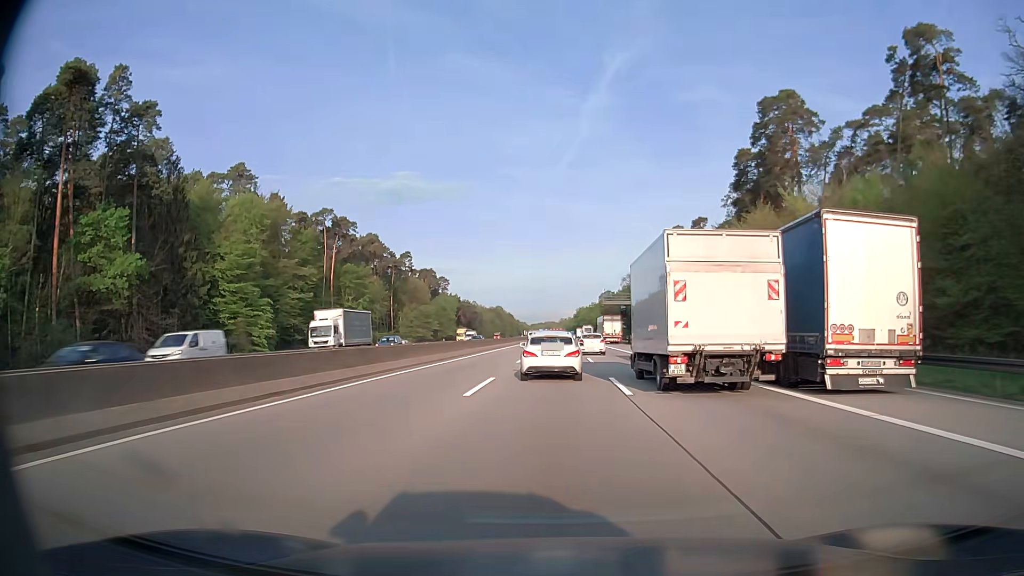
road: motorway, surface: asphalt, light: Day
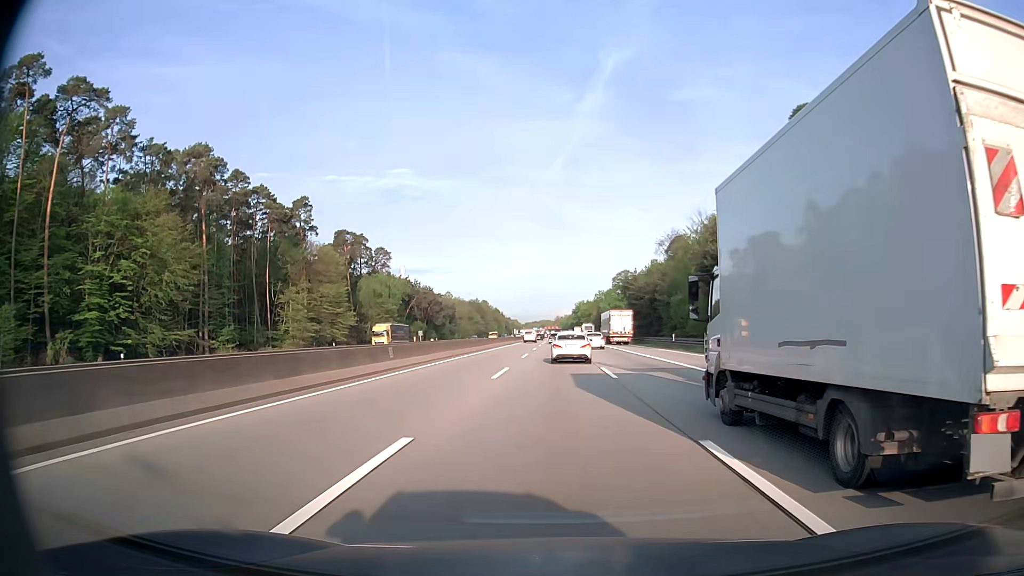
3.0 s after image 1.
(+0.5, +84.6) m; 0°
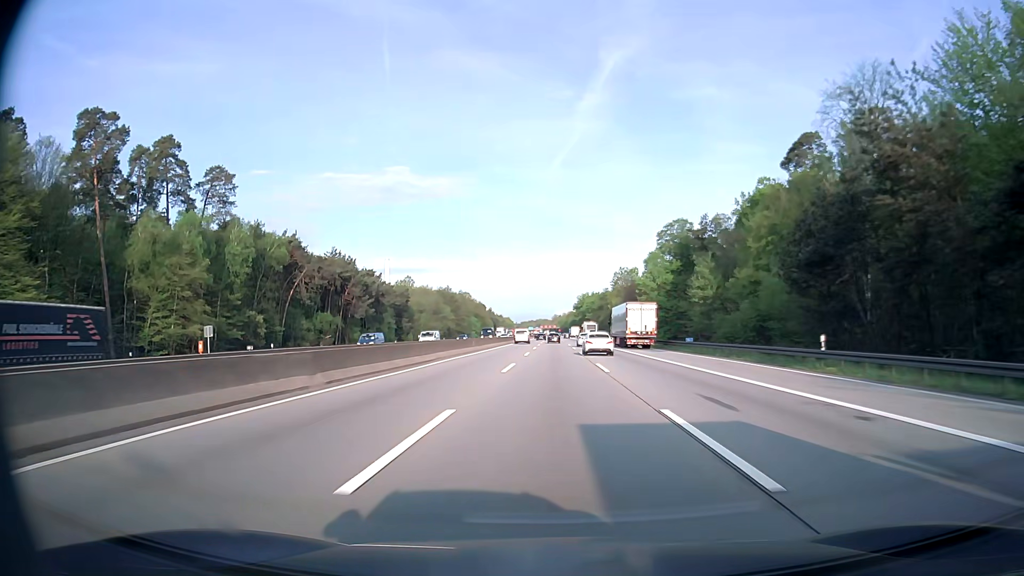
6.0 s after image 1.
(-0.1, +86.9) m; 0°
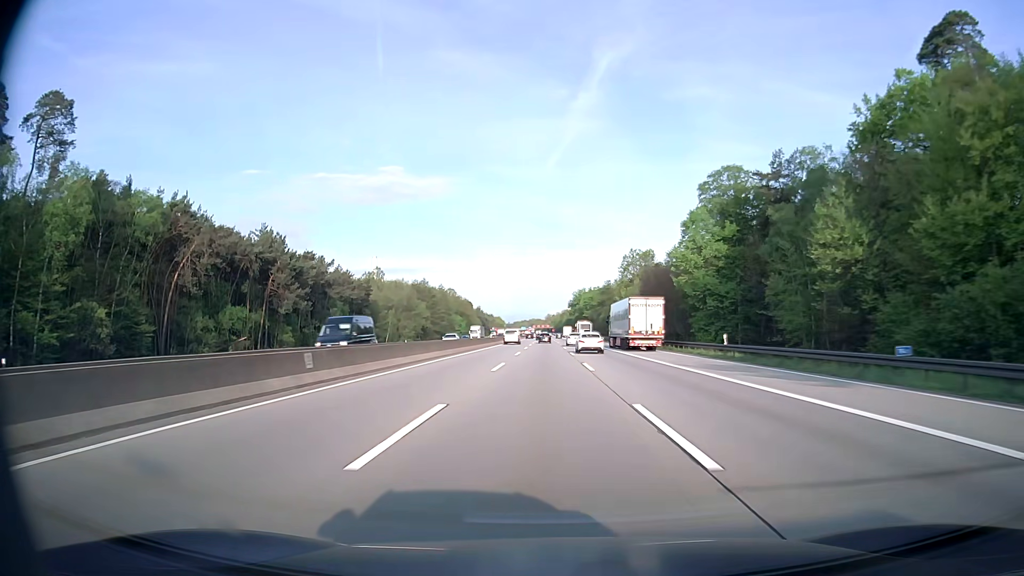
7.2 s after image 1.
(+0.2, +35.0) m; +1°
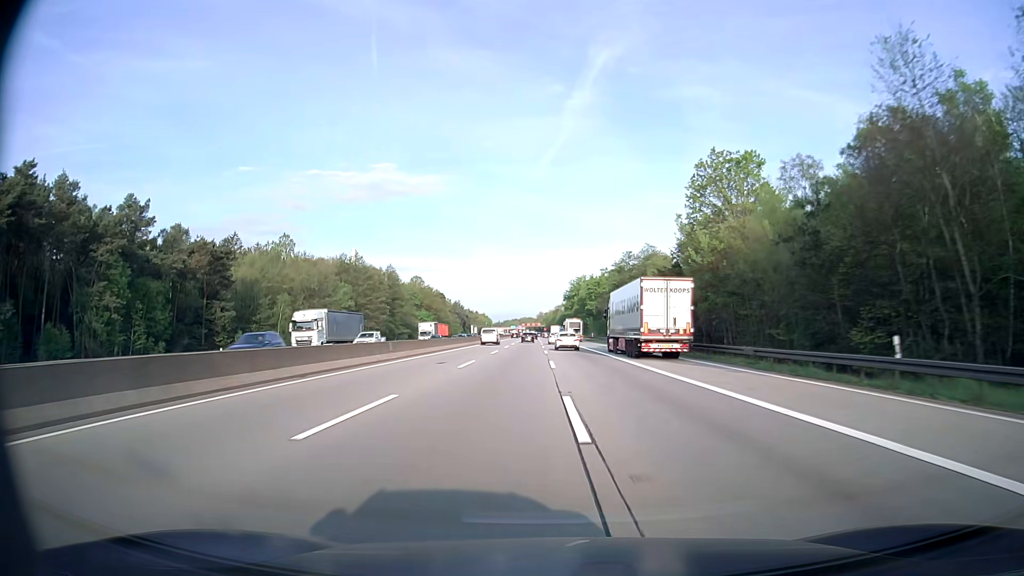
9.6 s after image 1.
(+0.1, +70.4) m; +1°
(0, +10) (0, +20) (0, +30) (0, +40) (0, +50) (0, +60) (0, +70) (0, +80) (0, +90) (-1, +100) m
